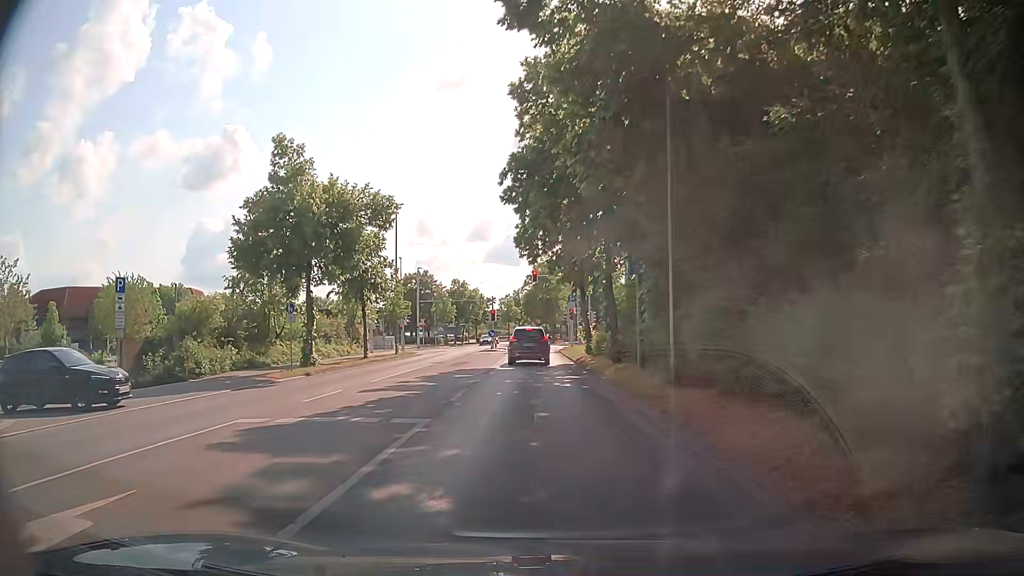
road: tertiary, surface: asphalt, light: Day
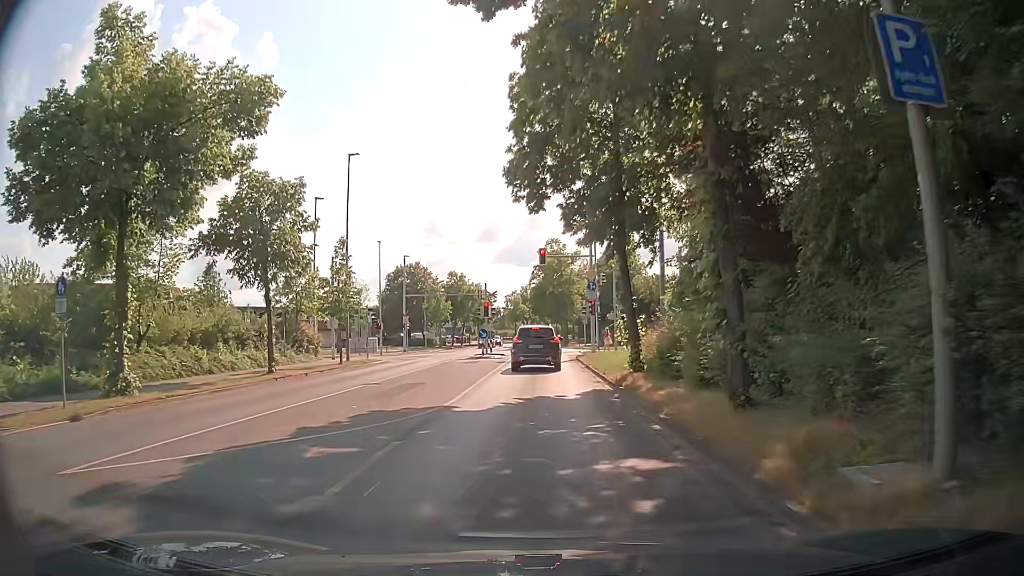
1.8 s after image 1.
(-0.3, +14.4) m; -3°
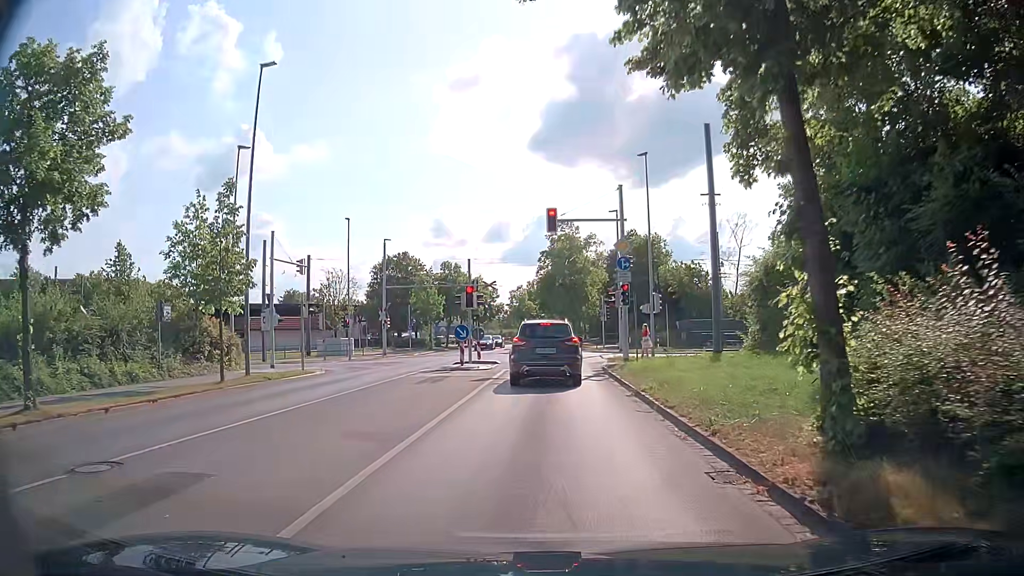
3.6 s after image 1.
(+0.1, +12.7) m; +1°
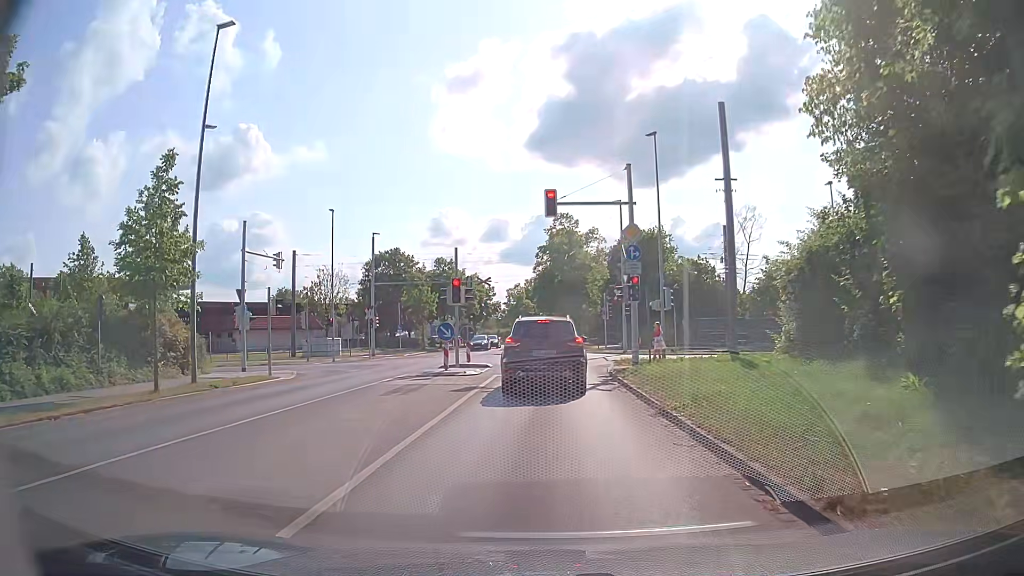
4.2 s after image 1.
(-0.1, +3.5) m; 0°
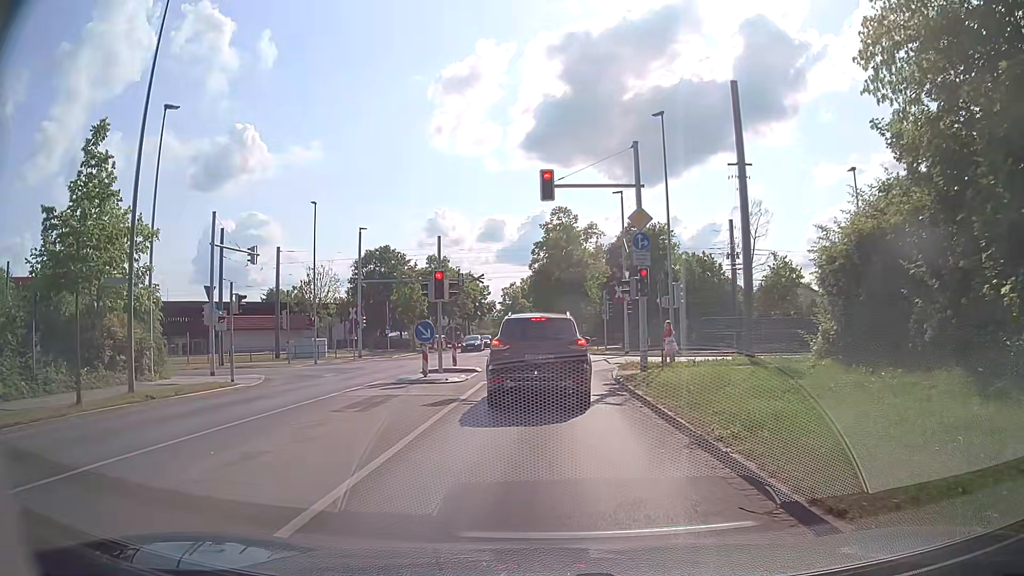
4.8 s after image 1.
(0.0, +3.0) m; +1°
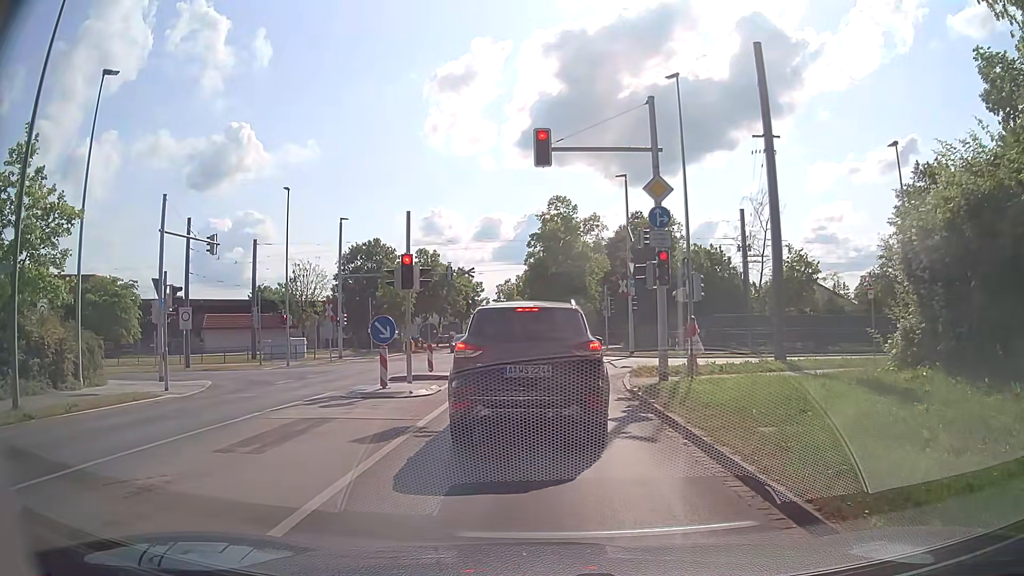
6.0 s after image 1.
(0.0, +4.0) m; -2°
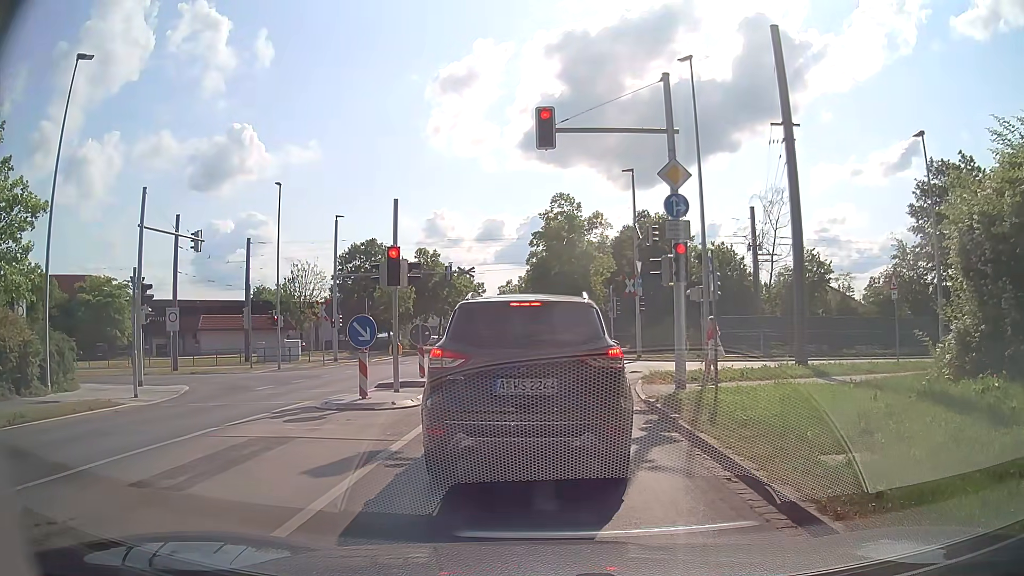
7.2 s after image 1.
(0.0, +1.7) m; 0°
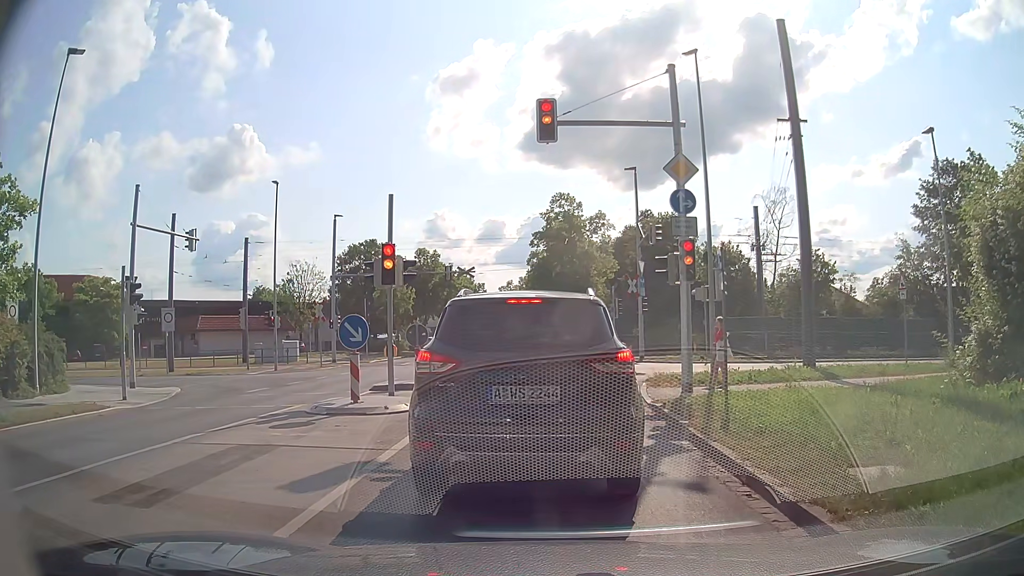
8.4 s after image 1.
(0.0, +0.6) m; 0°
